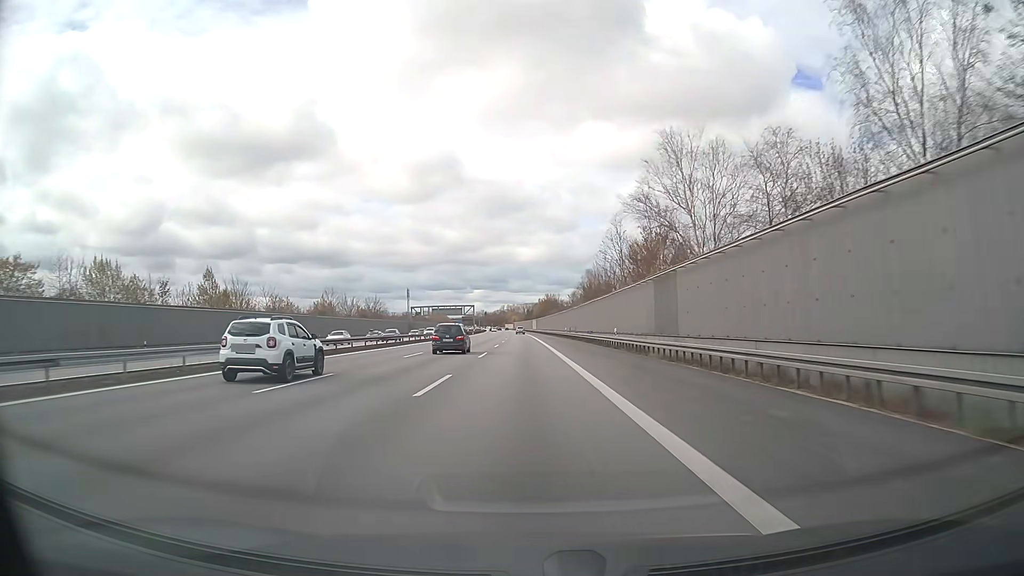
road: motorway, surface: asphalt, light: Day
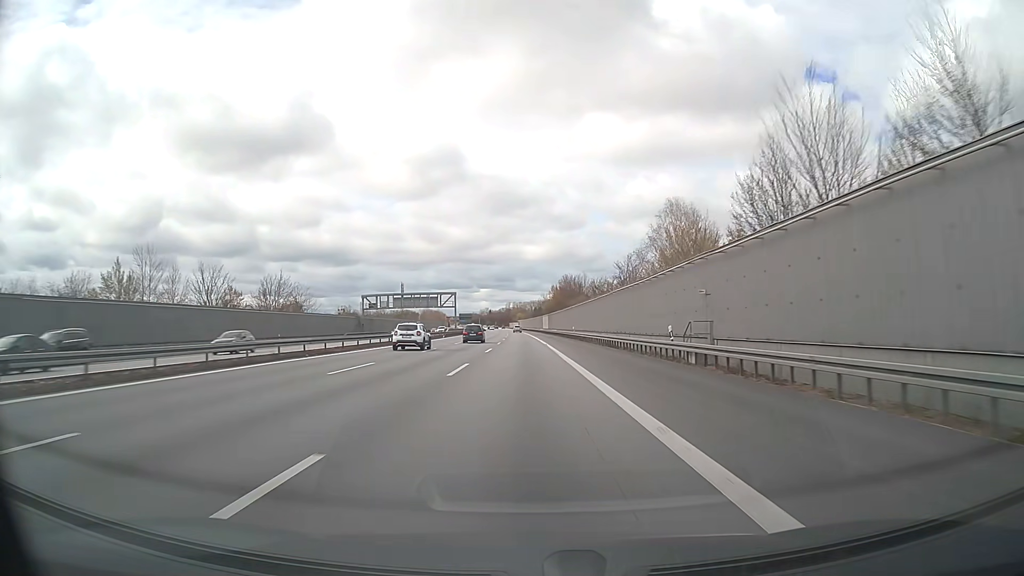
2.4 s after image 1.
(-0.4, +66.5) m; -1°
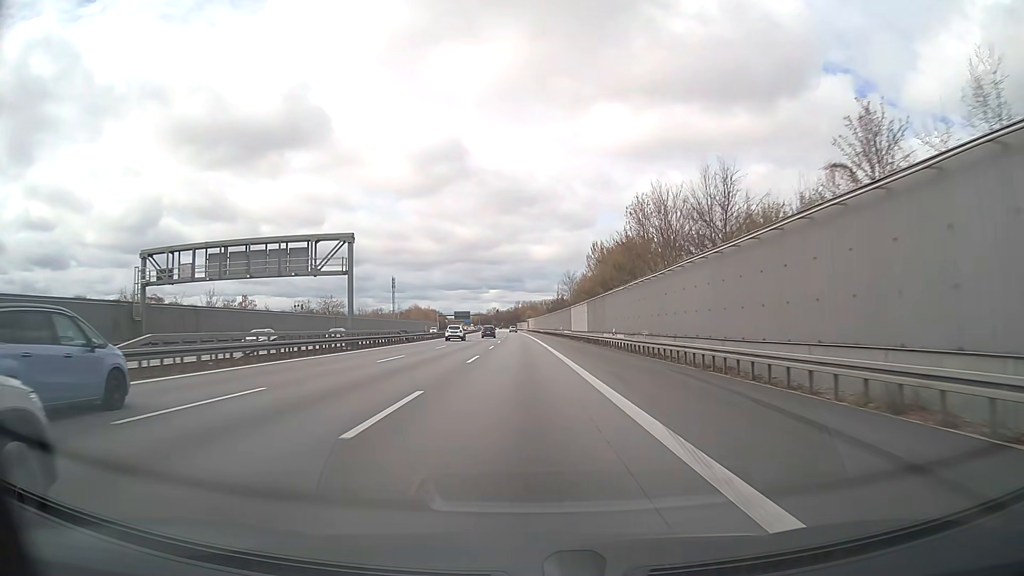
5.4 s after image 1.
(-0.7, +83.1) m; -1°
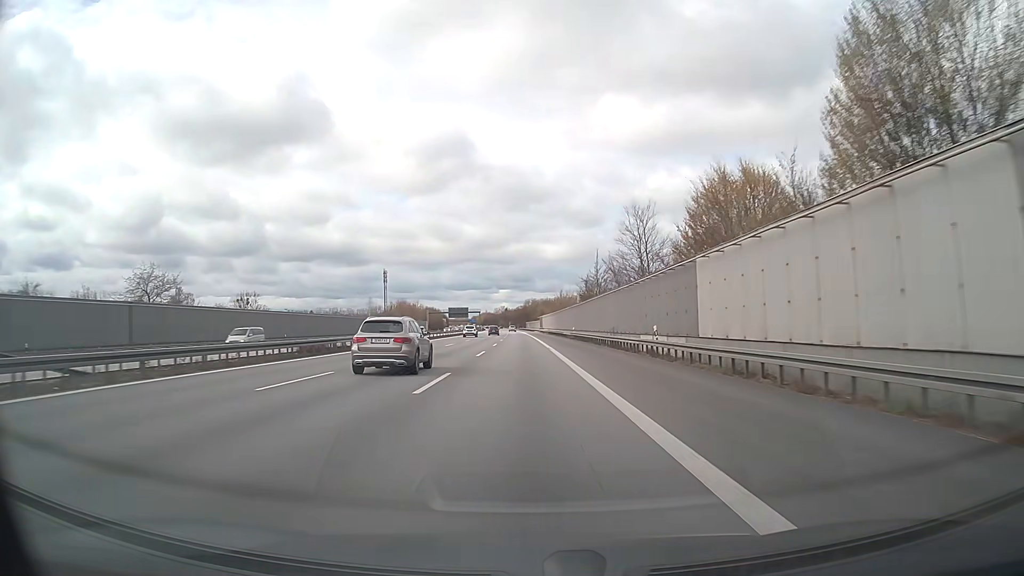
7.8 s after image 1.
(-0.7, +66.5) m; -1°
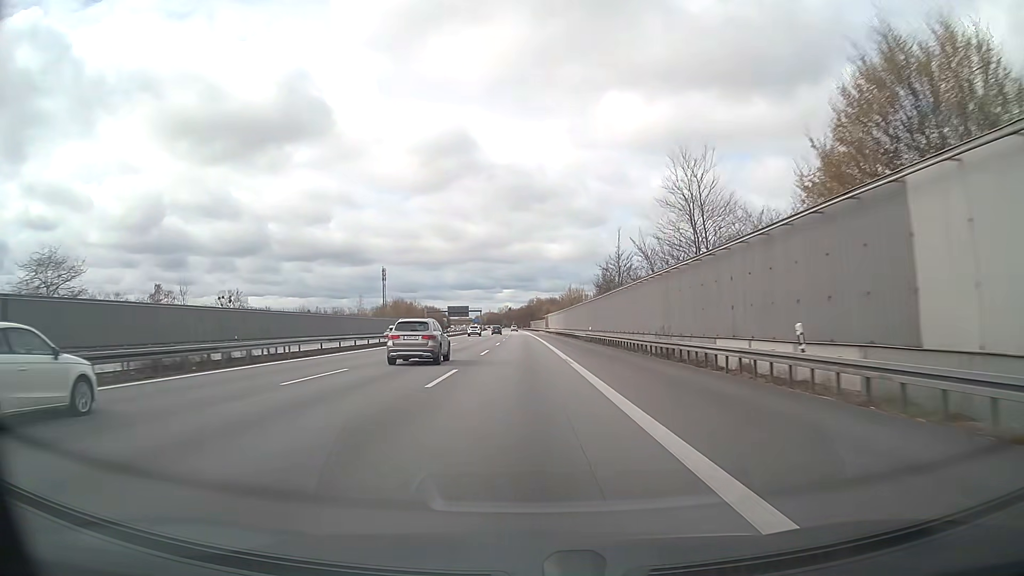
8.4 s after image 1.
(-0.1, +16.6) m; 0°
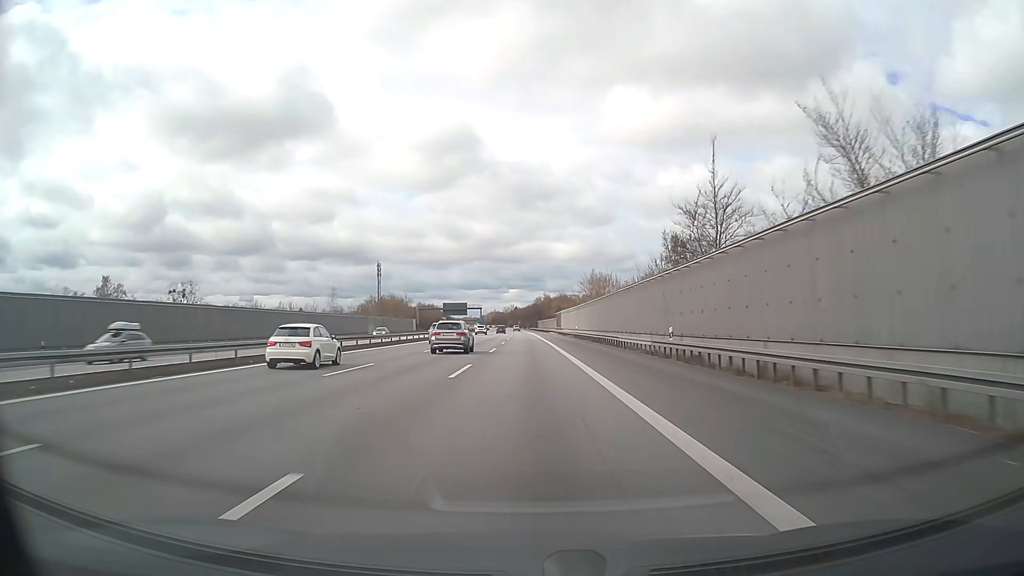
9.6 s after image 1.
(-0.3, +33.2) m; -1°
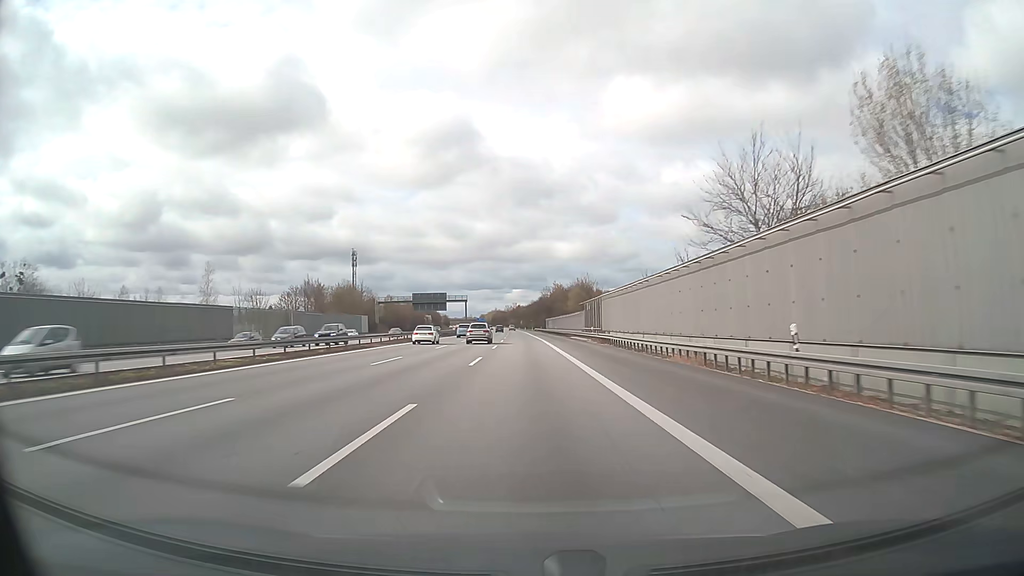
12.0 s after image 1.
(-0.2, +66.4) m; 0°
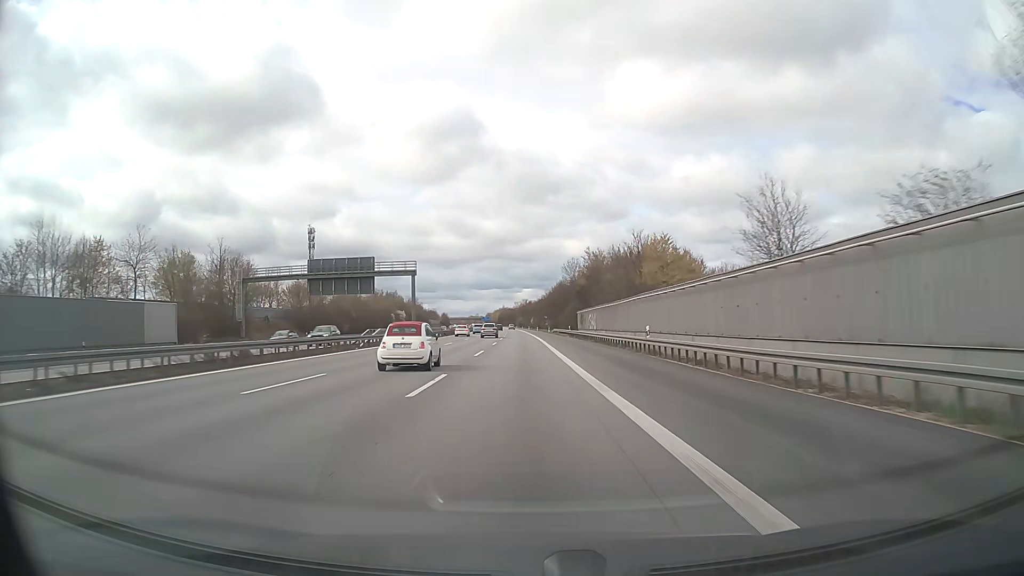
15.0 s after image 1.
(-0.6, +82.9) m; -1°
(0, +10) (0, +20) (0, +30) (0, +40) (0, +50) (-1, +60) (-1, +70) (-1, +80) (-1, +90) (-1, +100) m
